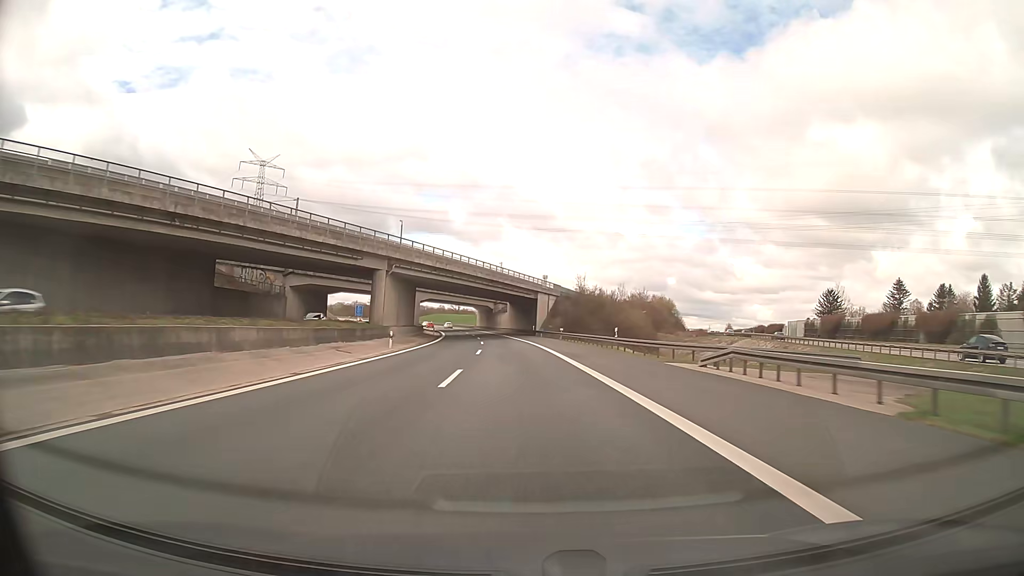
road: motorway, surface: asphalt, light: Day
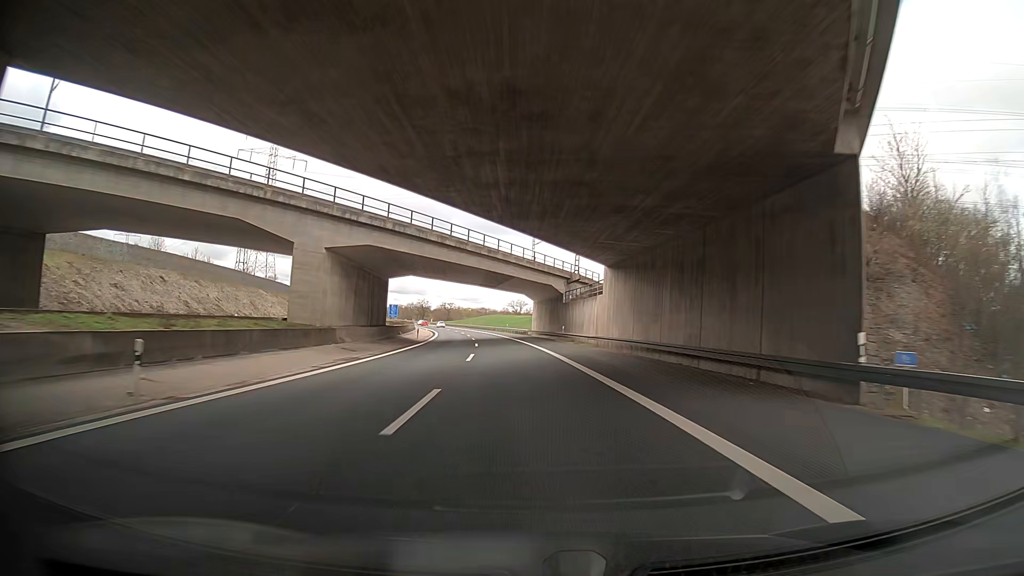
(-3.8, +78.8) m; -4°
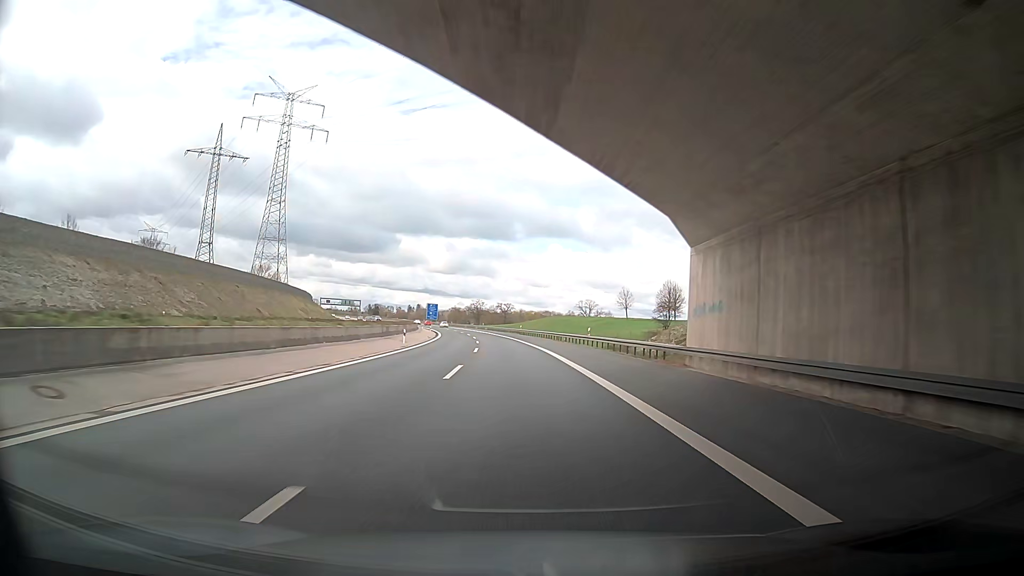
(-3.7, +63.1) m; -6°
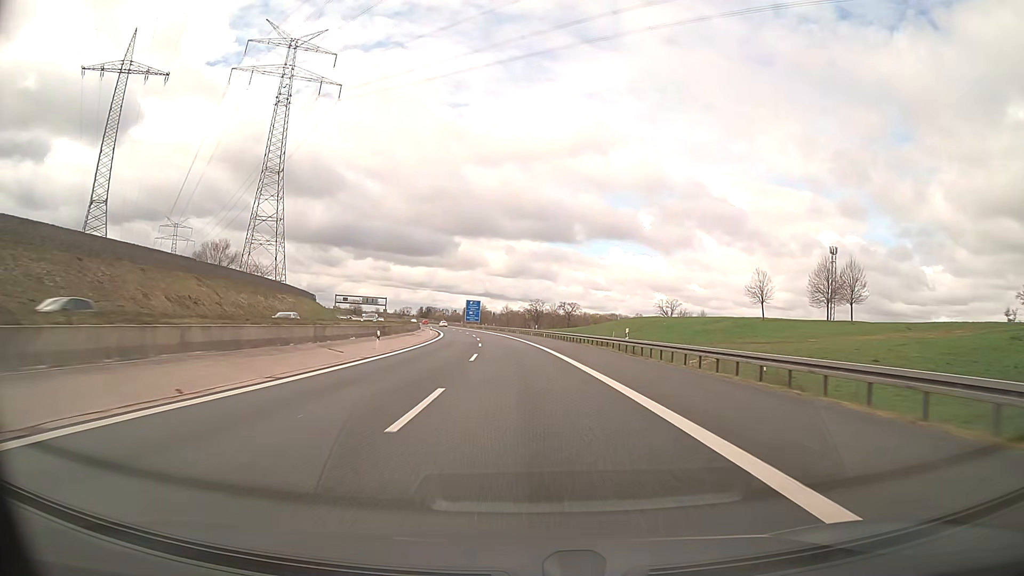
(-4.8, +62.9) m; -7°
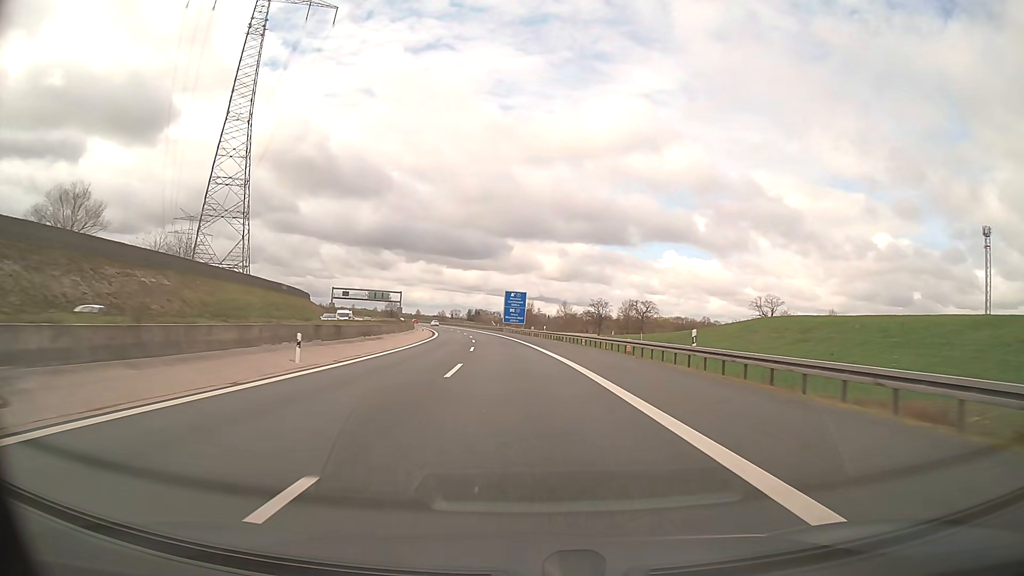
(-2.5, +63.1) m; -5°
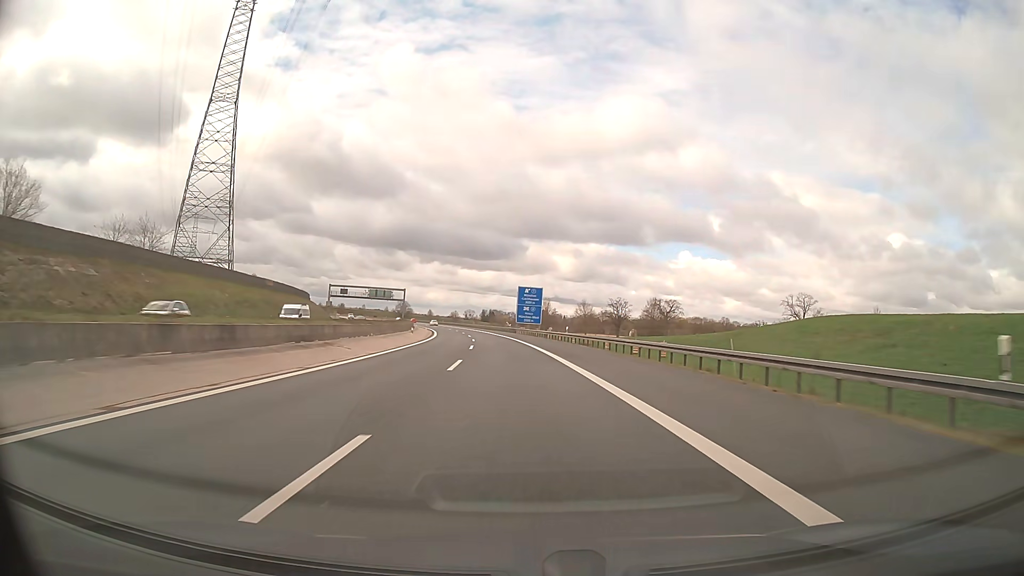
(-0.2, +15.8) m; -1°
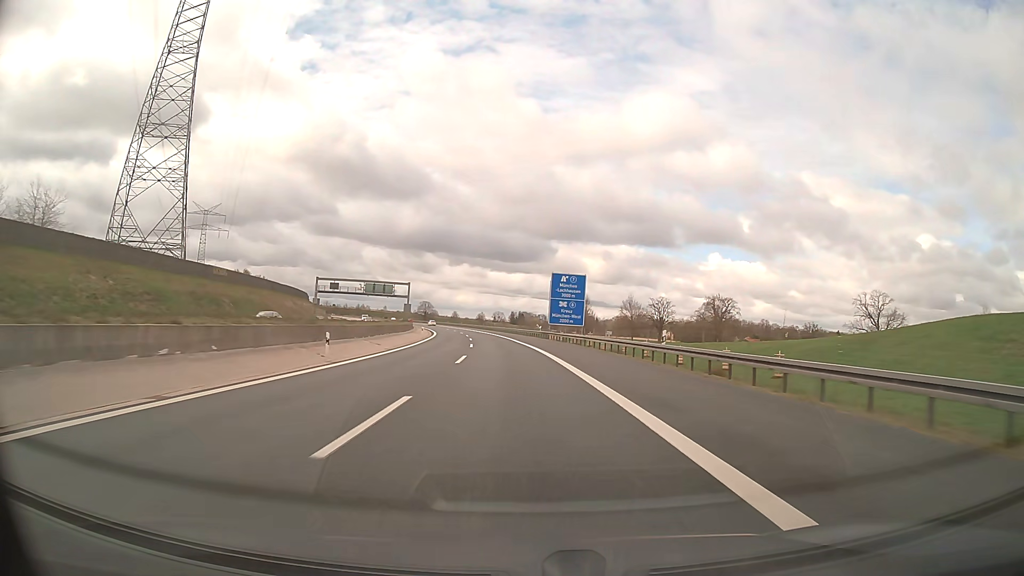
(-0.7, +31.6) m; -3°
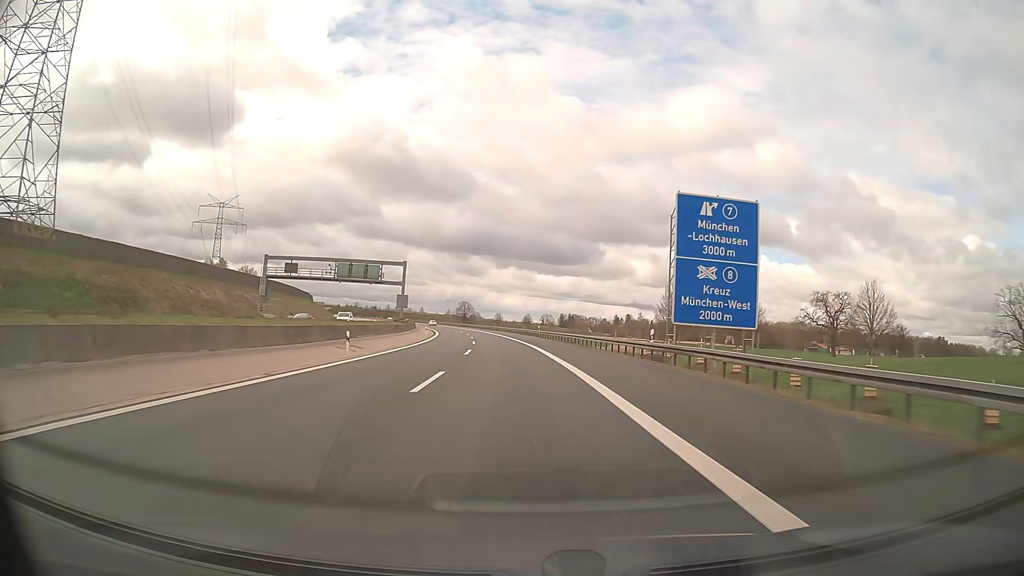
(-1.7, +47.4) m; -4°
(0, +10) (0, +20) (-1, +30) (-1, +40) (-2, +50) (-3, +60) (-4, +70) (-5, +80) (-6, +90) (-7, +100) m
